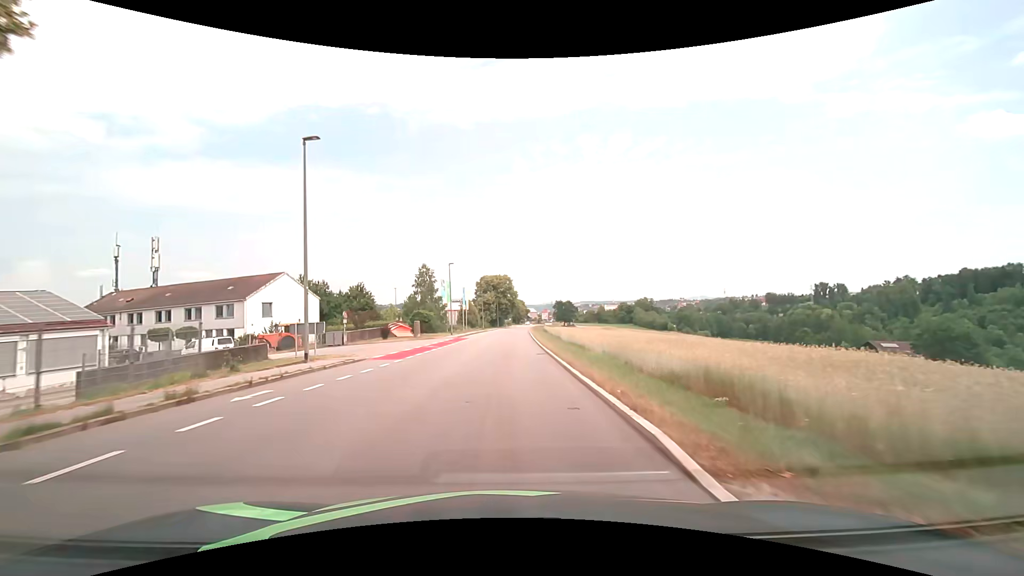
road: tertiary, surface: asphalt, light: Day
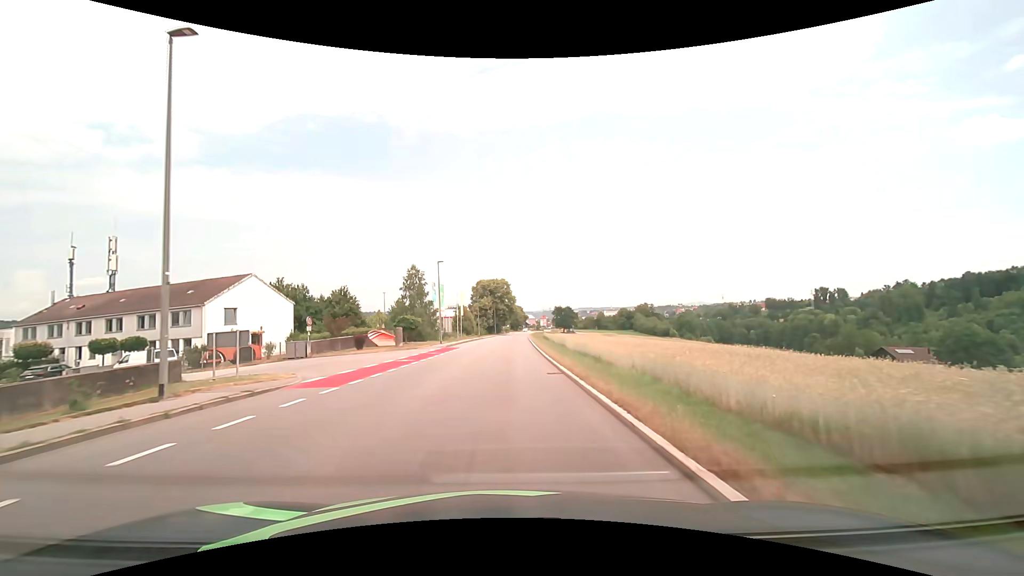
(0.0, +7.2) m; 0°
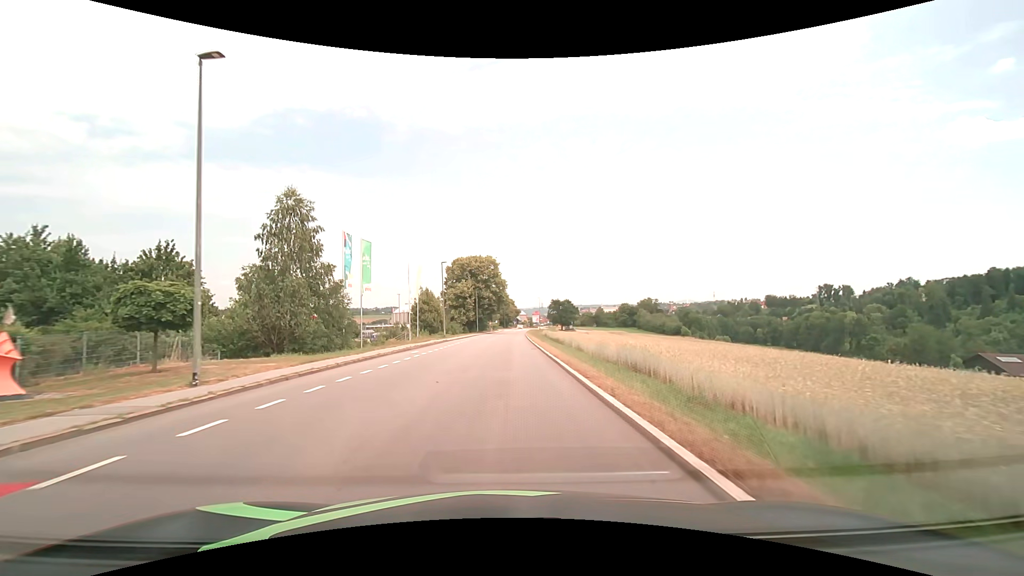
(+0.6, +37.0) m; +1°
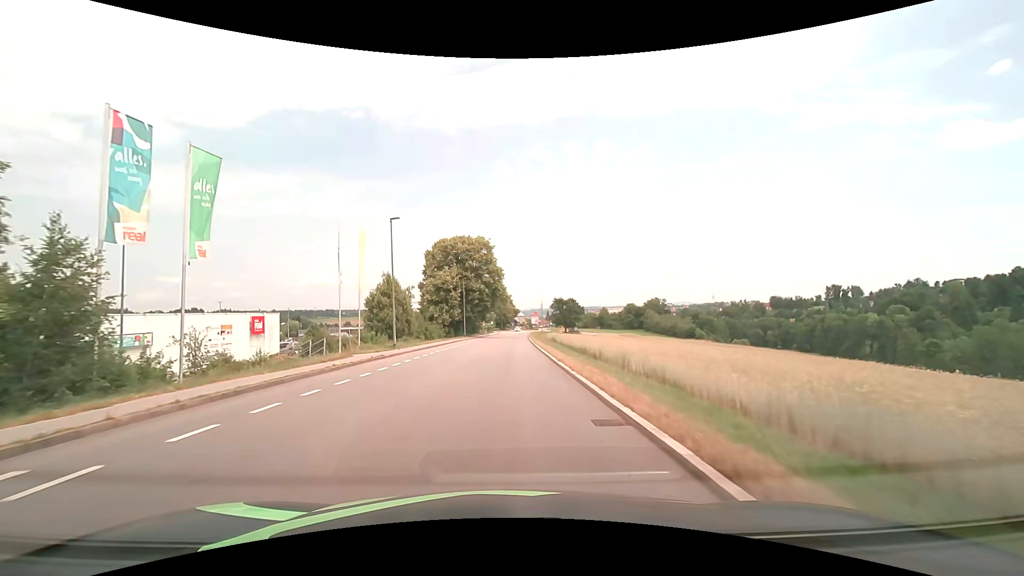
(+0.1, +22.3) m; 0°
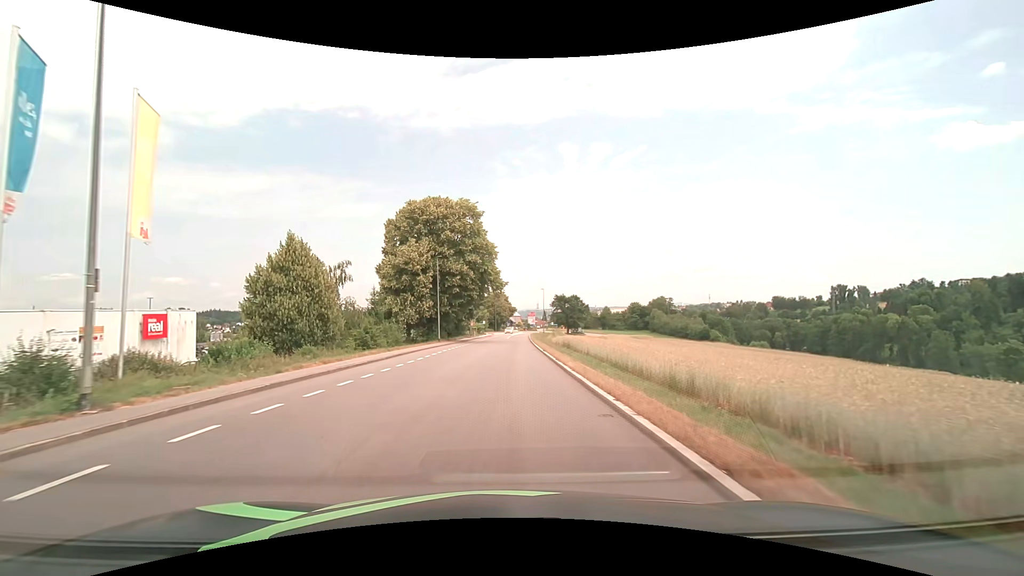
(+0.1, +22.1) m; +1°
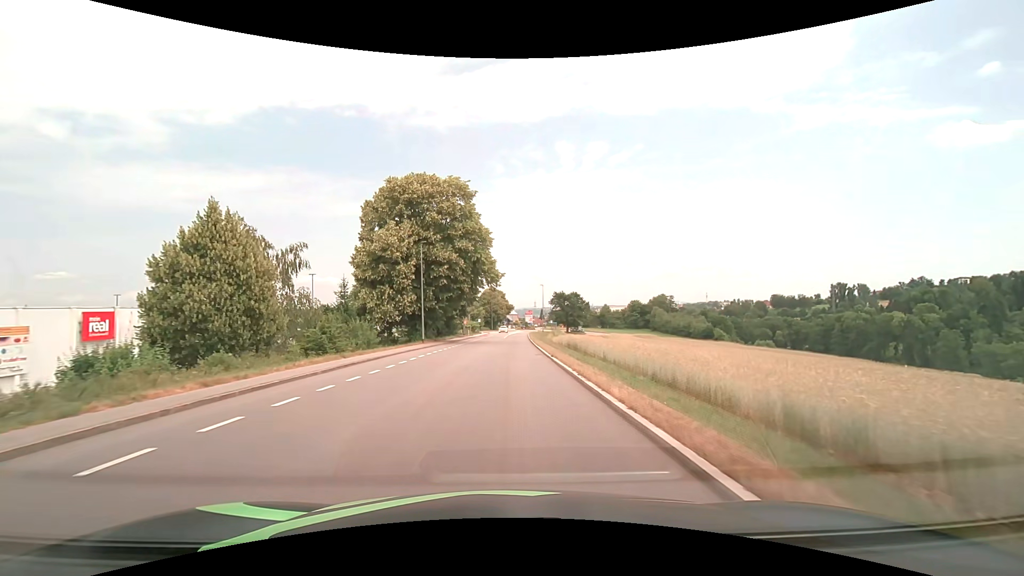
(0.0, +7.3) m; 0°
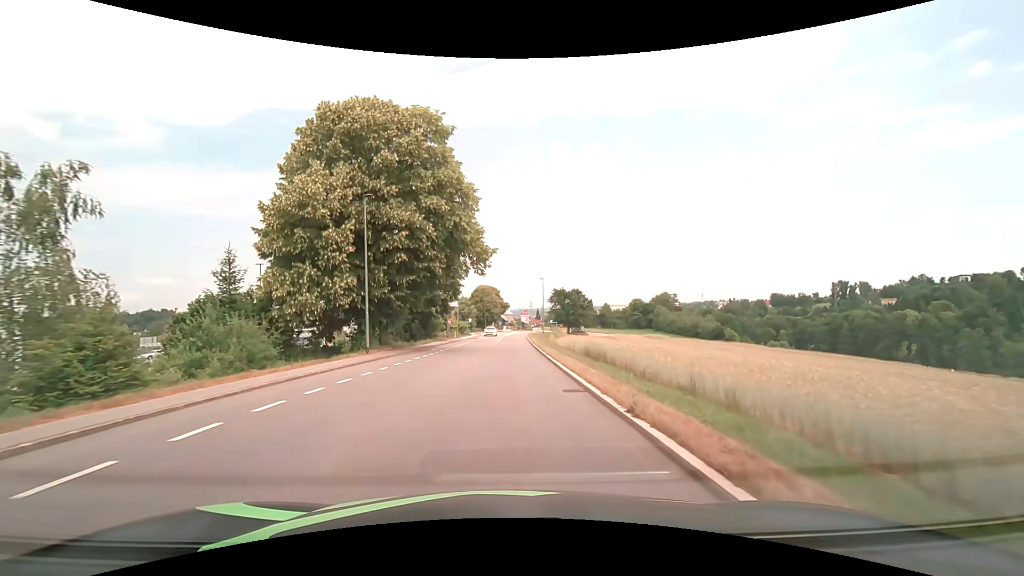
(+0.1, +14.6) m; +1°
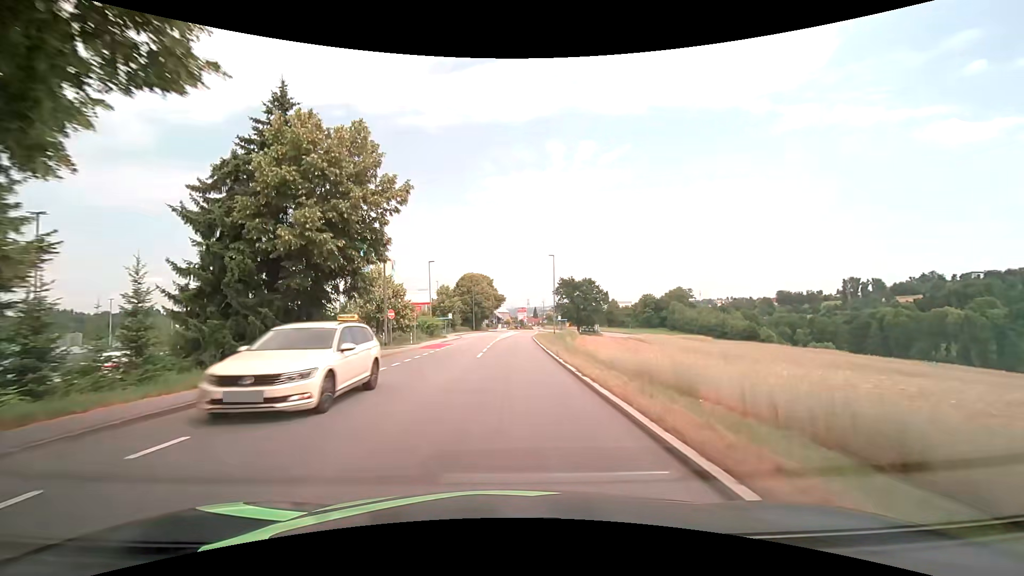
(+0.1, +28.9) m; 0°
(0, +10) (0, +20) (0, +30) (+1, +40) (+1, +50) (+1, +60) (+2, +70) (+3, +80) (+3, +90) (+4, +100) m
